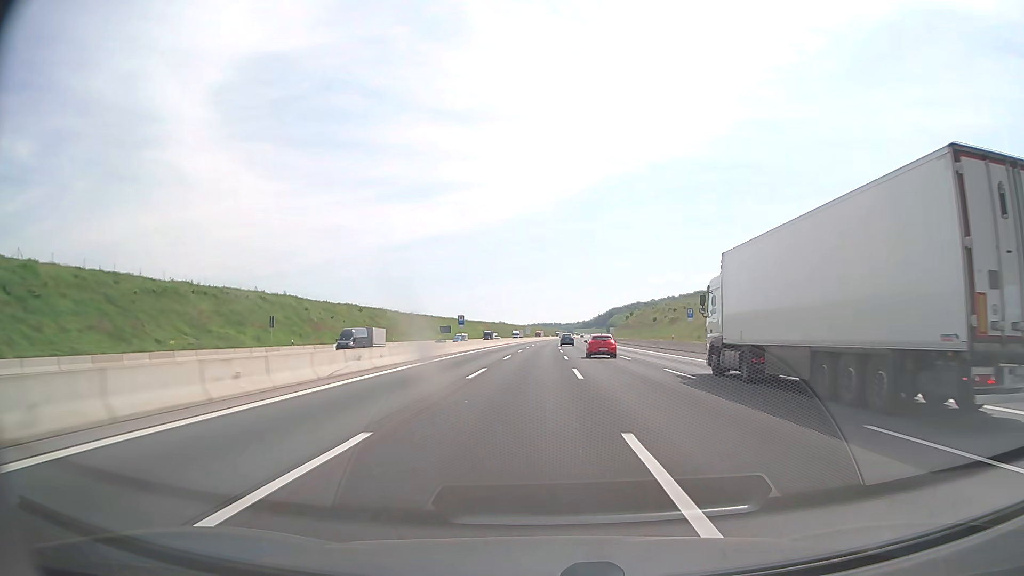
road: motorway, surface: asphalt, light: Day
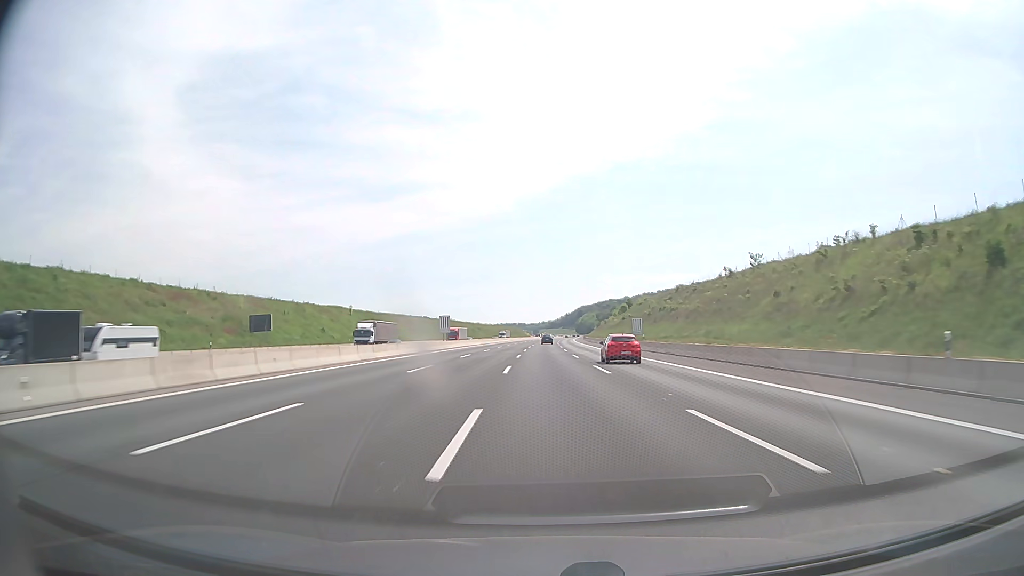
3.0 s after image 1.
(+3.2, +102.5) m; +3°
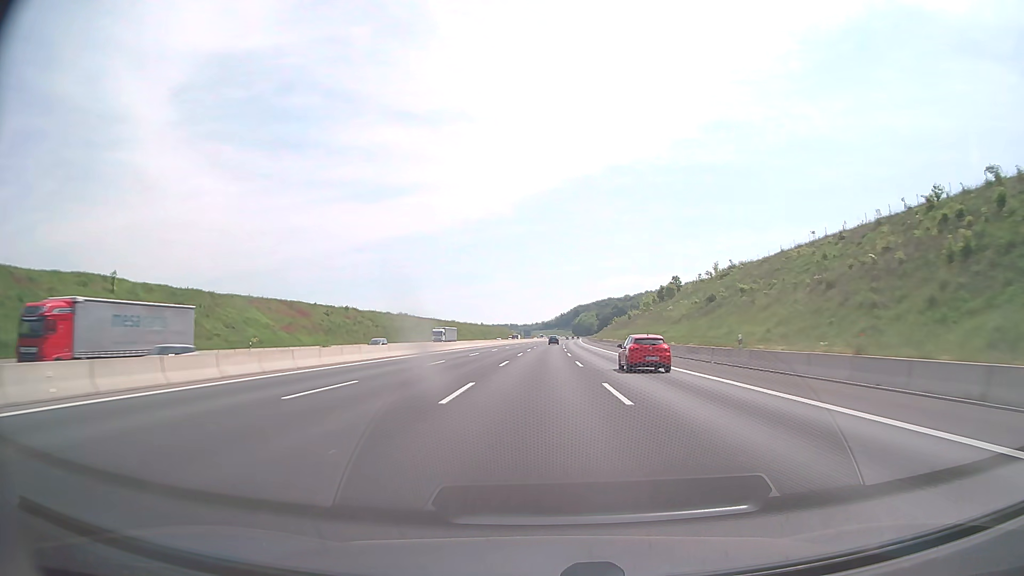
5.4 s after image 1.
(+0.4, +82.4) m; +1°
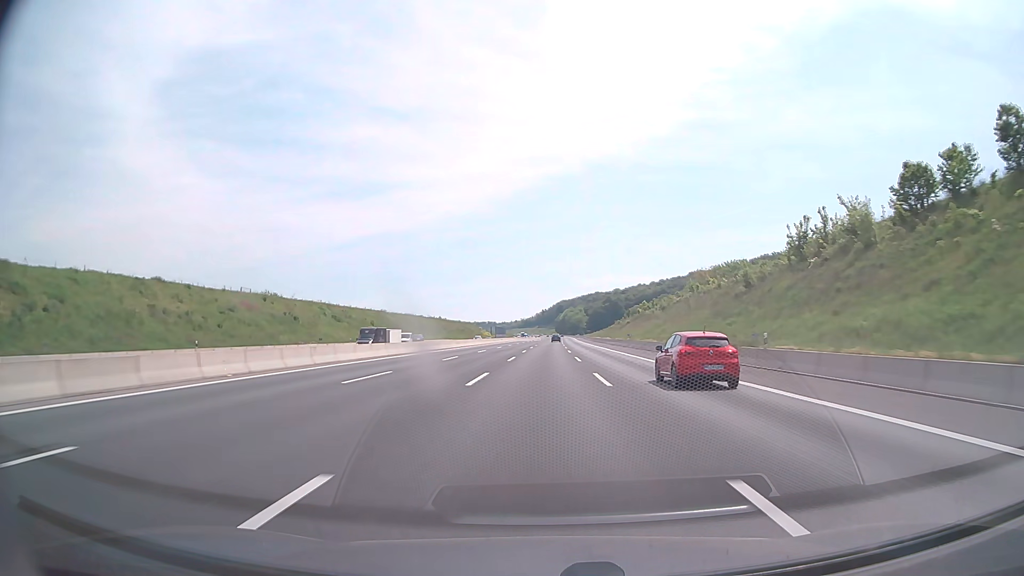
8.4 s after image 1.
(+1.3, +103.0) m; +2°
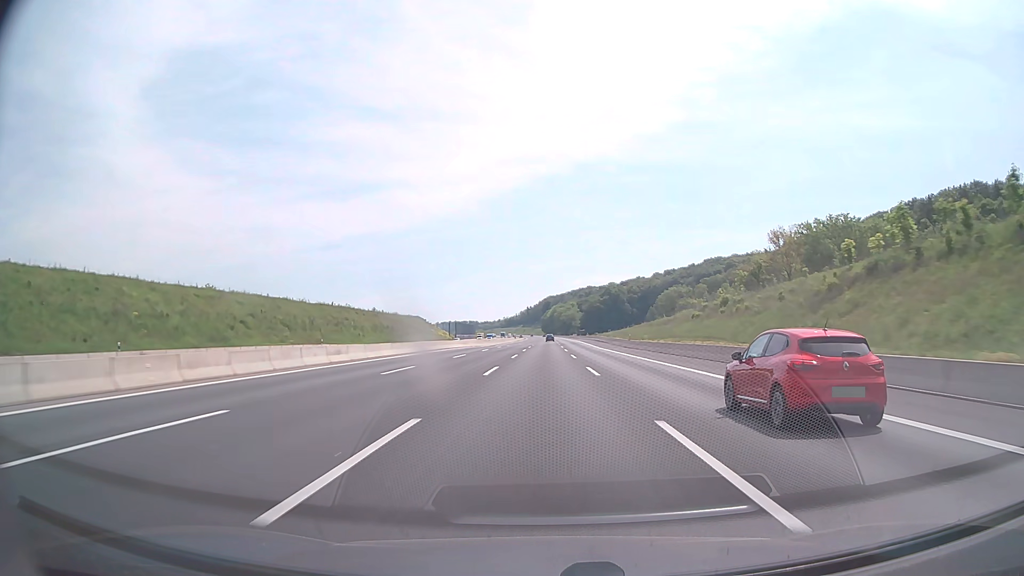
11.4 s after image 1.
(+1.4, +103.0) m; +1°
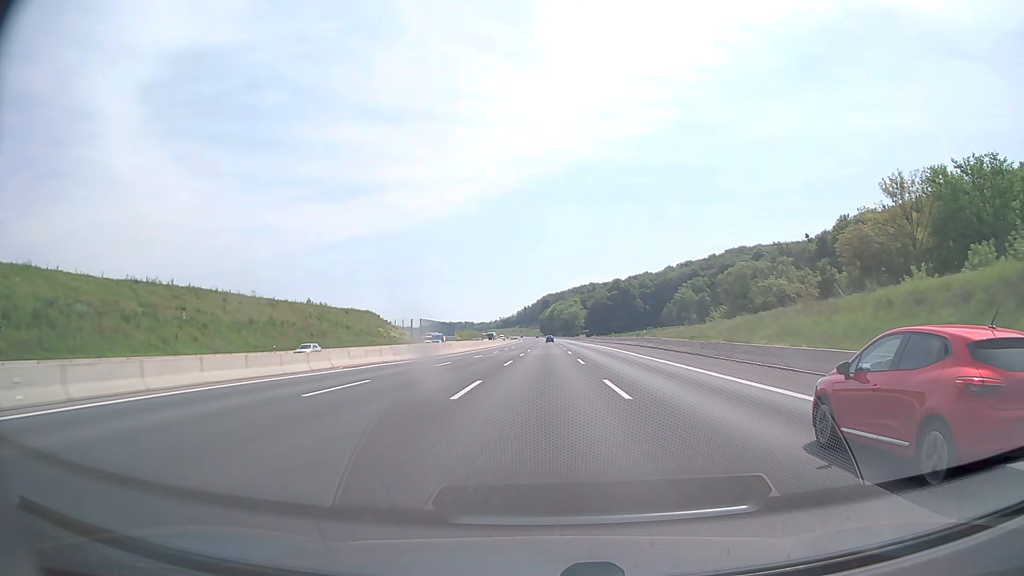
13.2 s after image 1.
(+0.3, +61.8) m; 0°
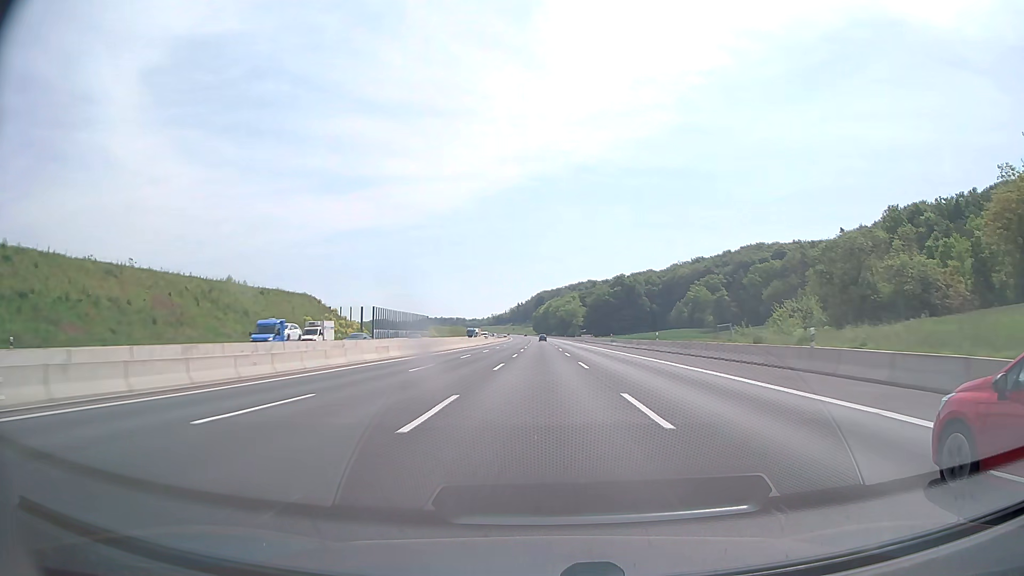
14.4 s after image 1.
(0.0, +41.2) m; 0°
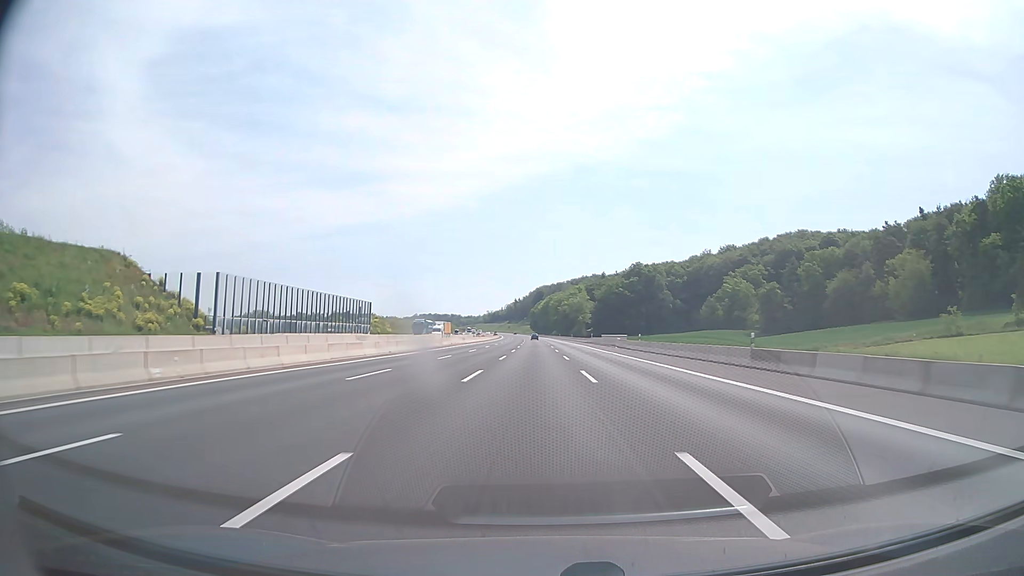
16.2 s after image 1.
(+0.2, +61.9) m; 0°
(0, +10) (0, +20) (0, +30) (0, +40) (0, +50) (-1, +60) (-1, +70) (-1, +80) (-1, +90) (-1, +100) m
